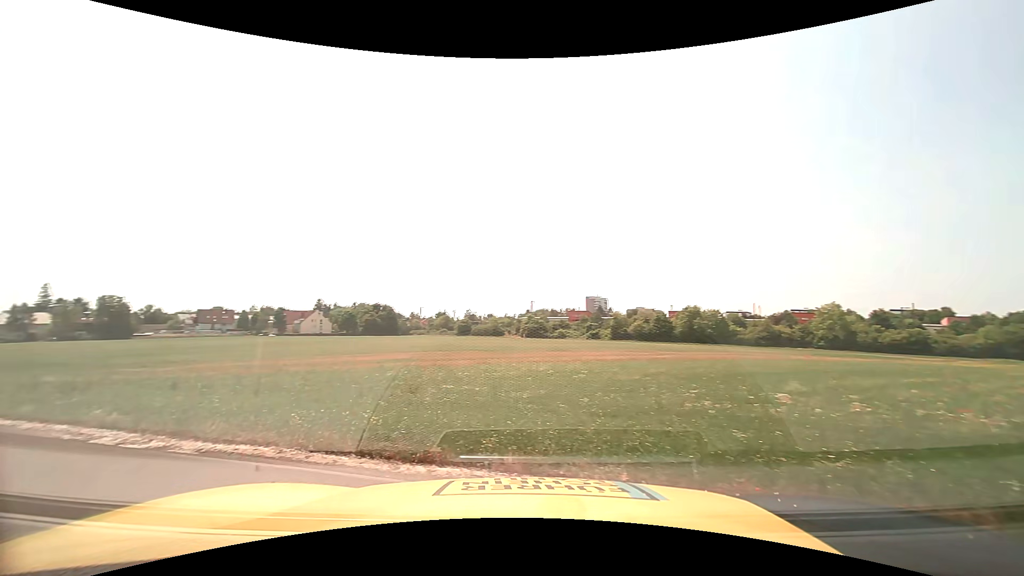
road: unclassified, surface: asphalt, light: Day
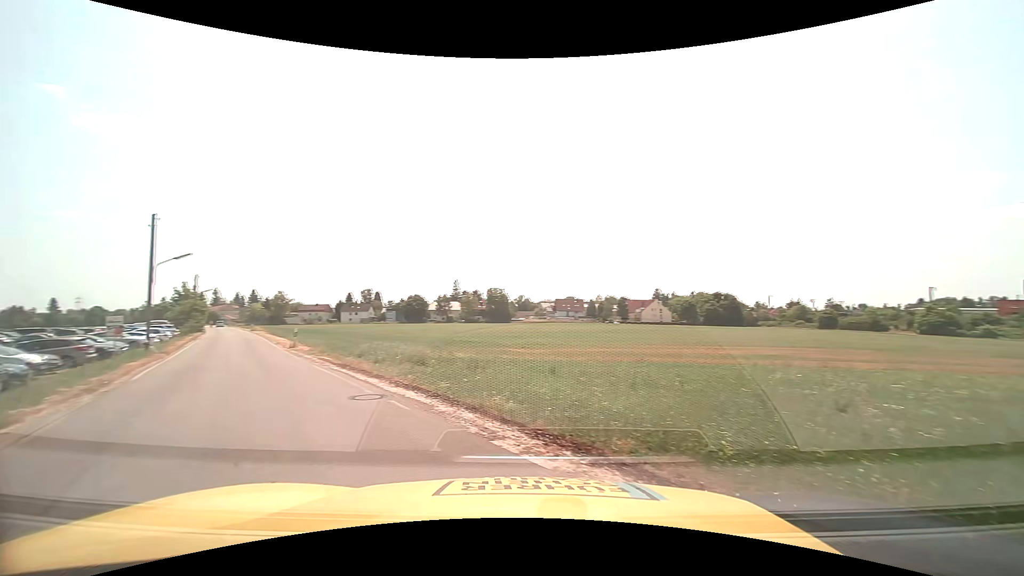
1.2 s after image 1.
(-1.1, +3.0) m; -41°
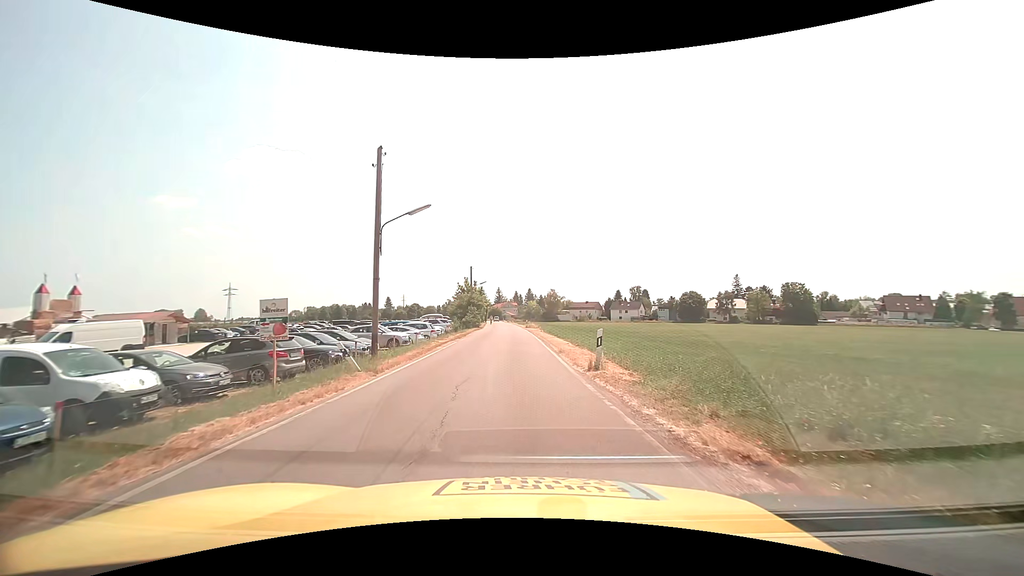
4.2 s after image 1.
(-6.6, +15.6) m; -28°
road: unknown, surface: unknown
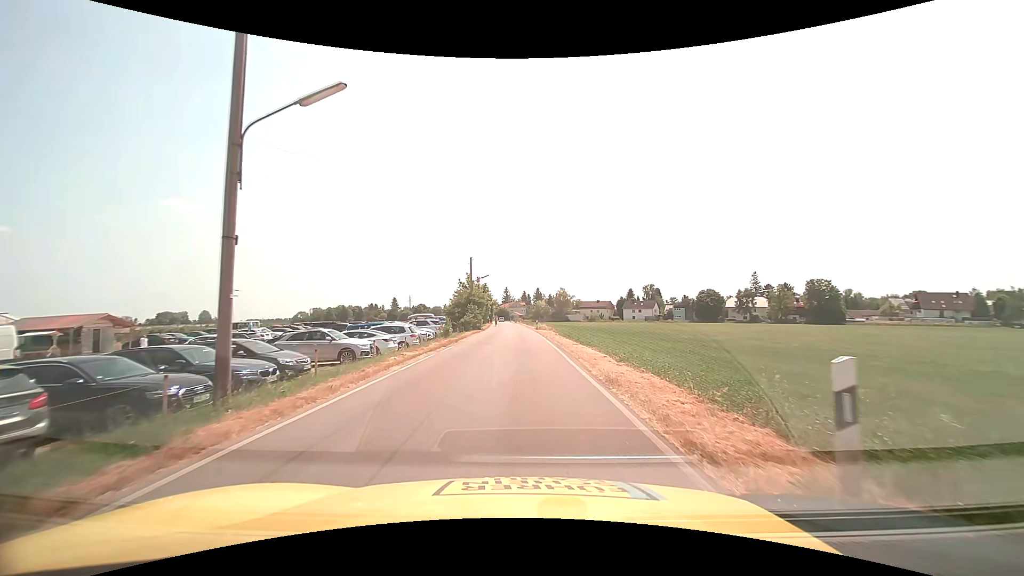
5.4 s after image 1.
(-0.1, +9.7) m; -1°
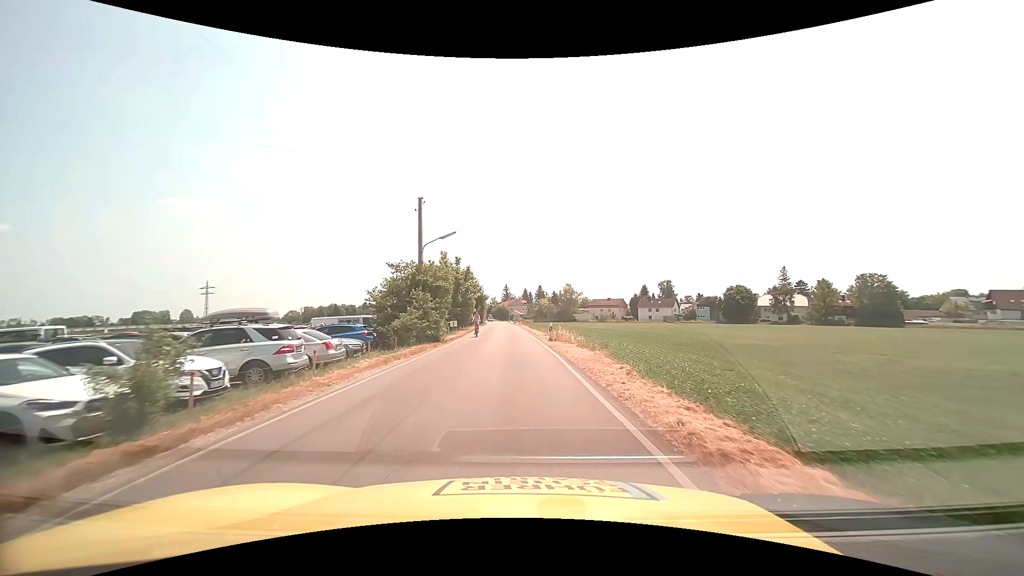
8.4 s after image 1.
(-0.1, +26.6) m; 0°
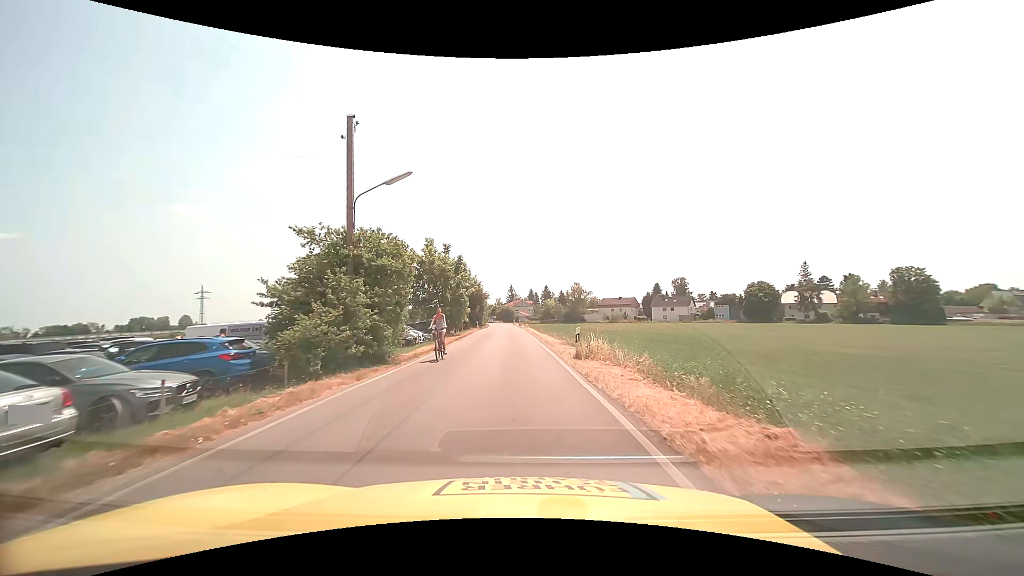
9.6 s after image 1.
(0.0, +11.3) m; -1°
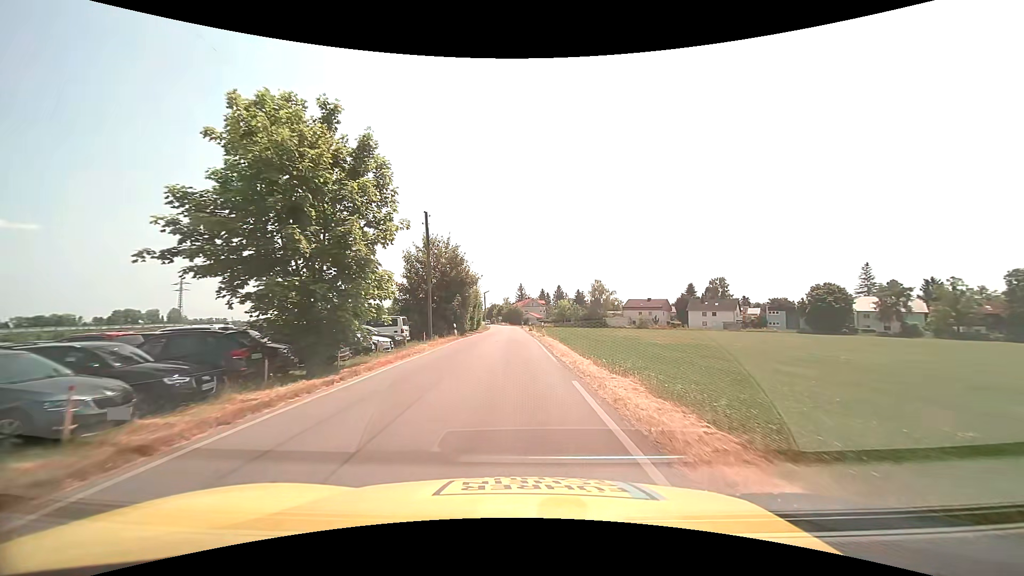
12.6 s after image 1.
(-0.5, +29.3) m; -1°
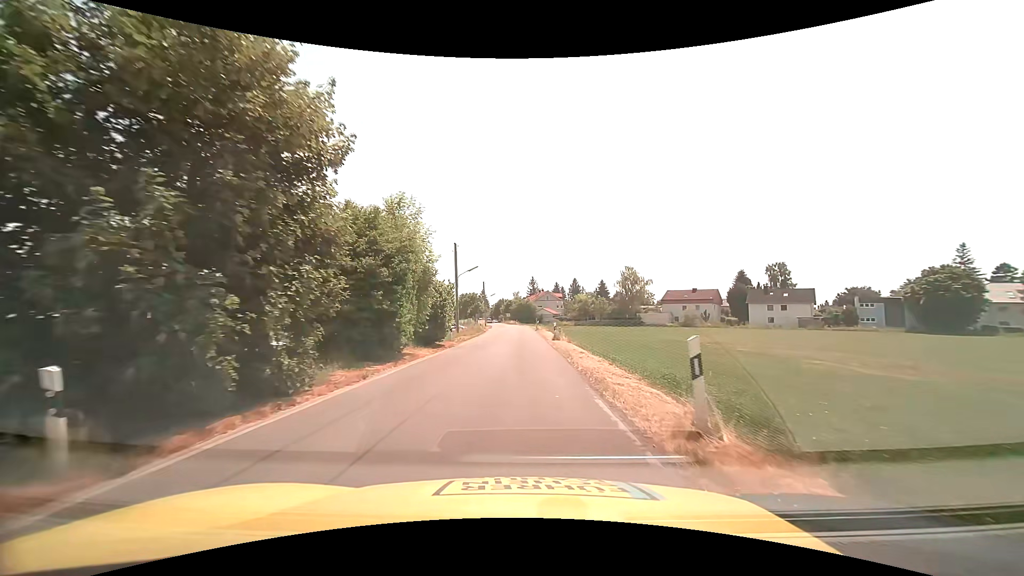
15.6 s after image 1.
(-0.2, +32.1) m; -1°
(0, +10) (0, +20) (0, +30) (0, +40) (0, +50) (0, +60) (0, +70) (-1, +80) (-2, +90) (-2, +100) m
